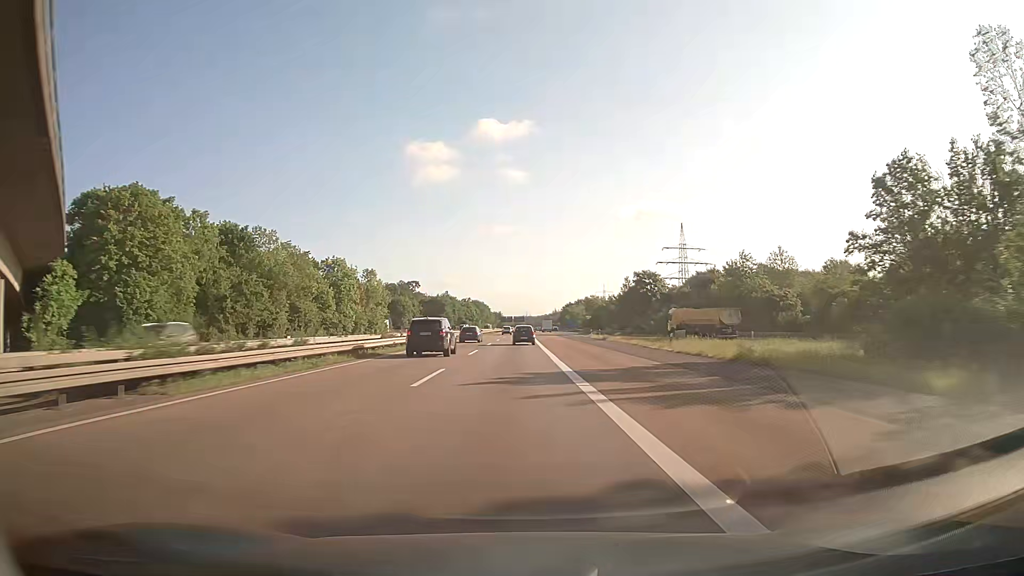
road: motorway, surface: asphalt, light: Day
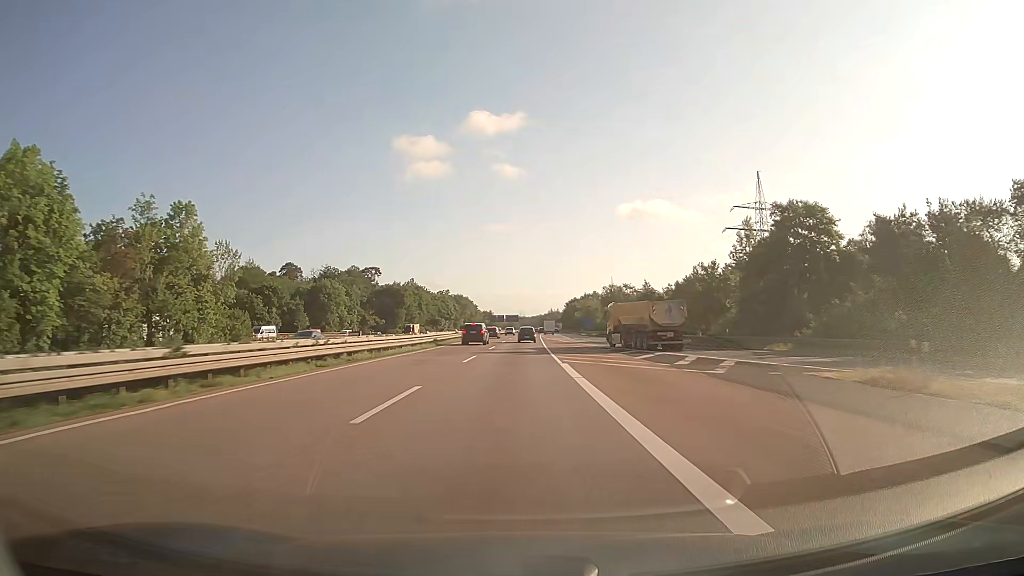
(-0.1, +76.2) m; 0°
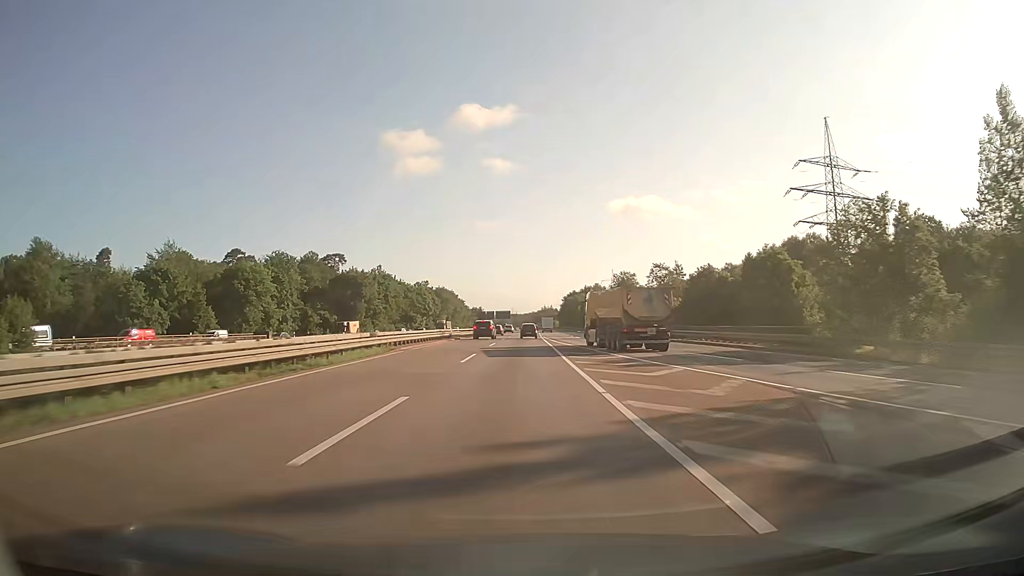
(+0.2, +38.1) m; +1°
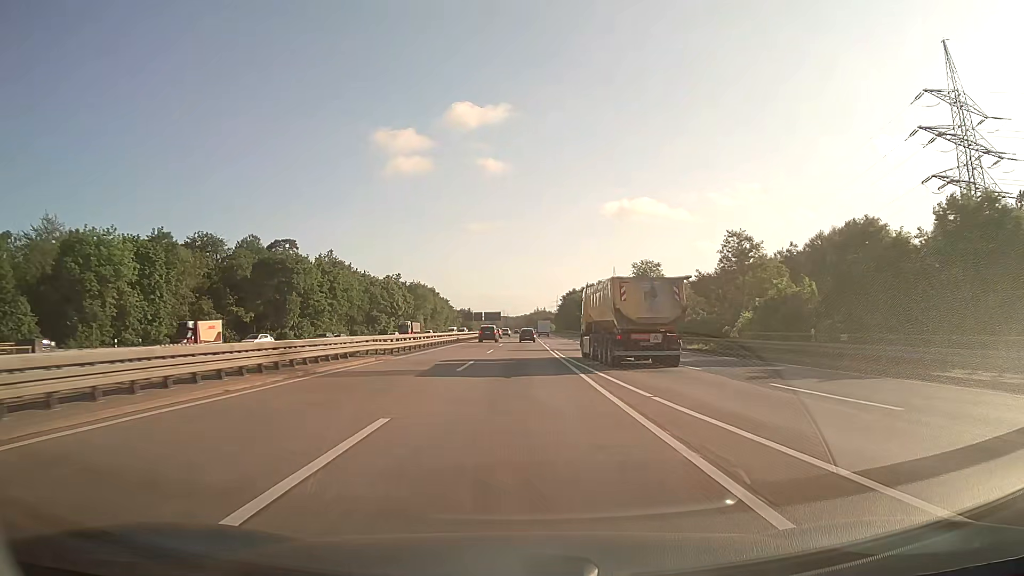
(+0.2, +38.0) m; +1°
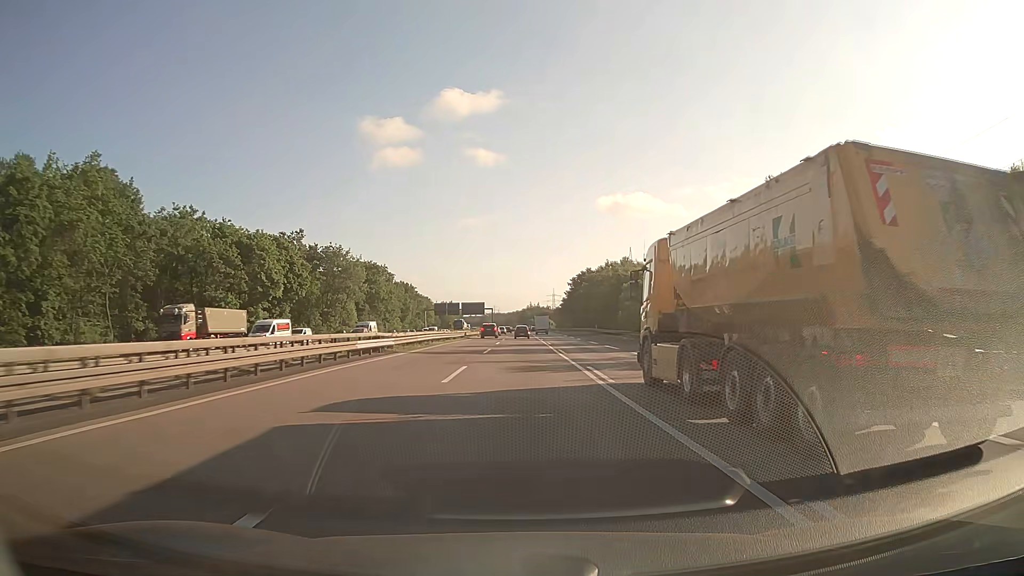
(+0.6, +76.0) m; +1°
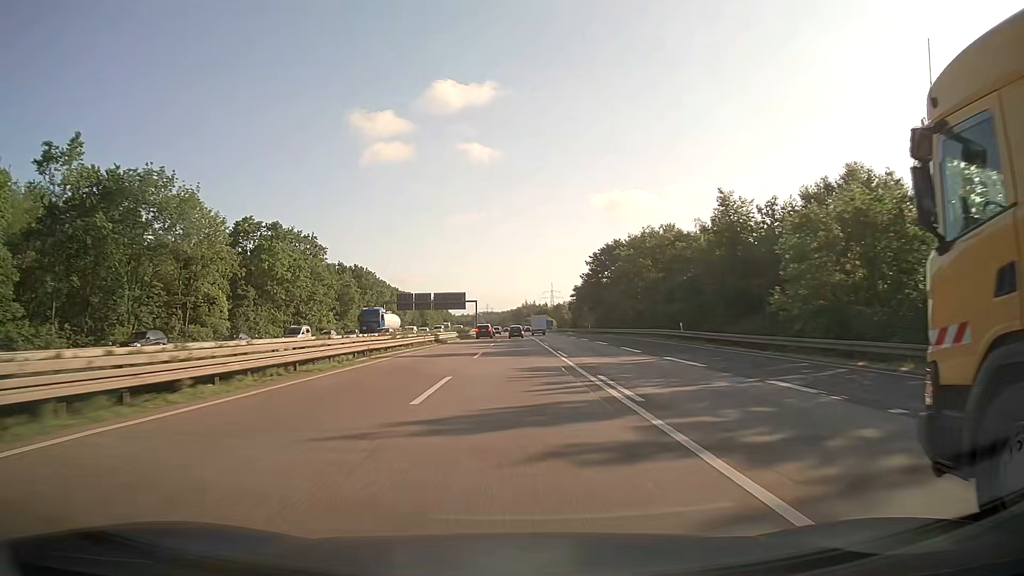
(+0.2, +57.0) m; 0°
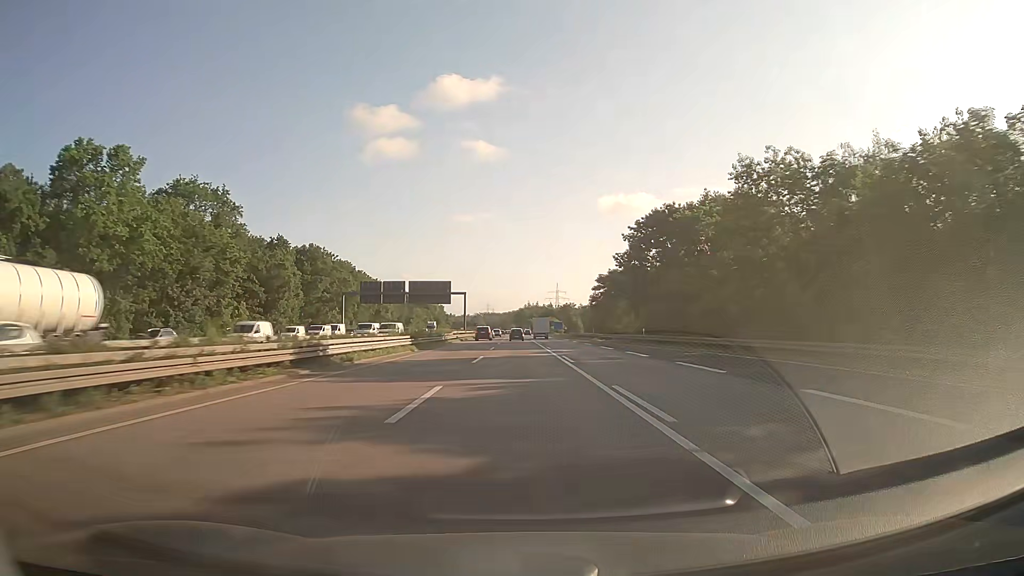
(0.0, +38.0) m; 0°
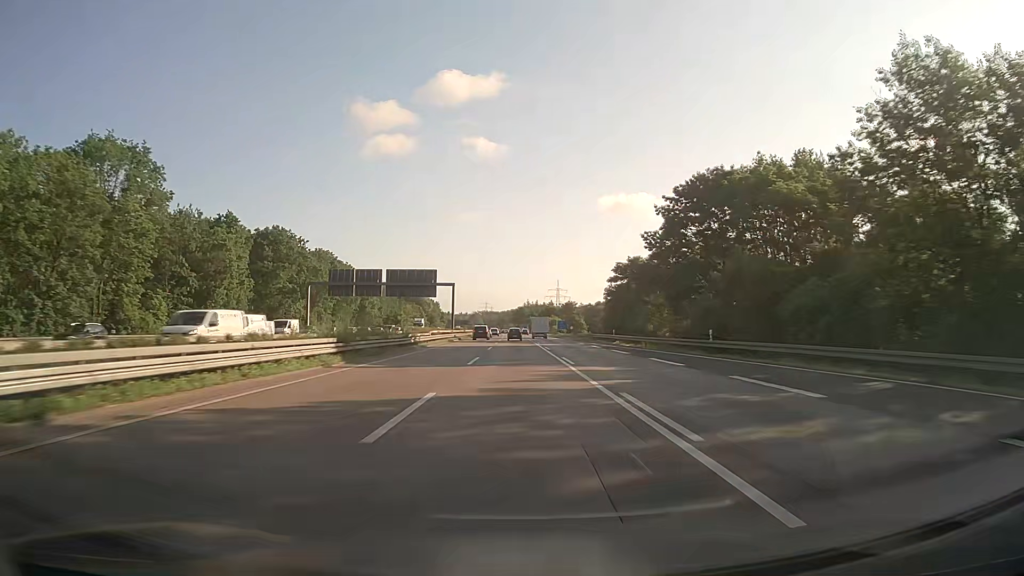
(+0.1, +19.0) m; 0°
(0, +10) (0, +20) (0, +30) (0, +40) (0, +50) (0, +60) (0, +70) (0, +80) (0, +90) (0, +100) m
